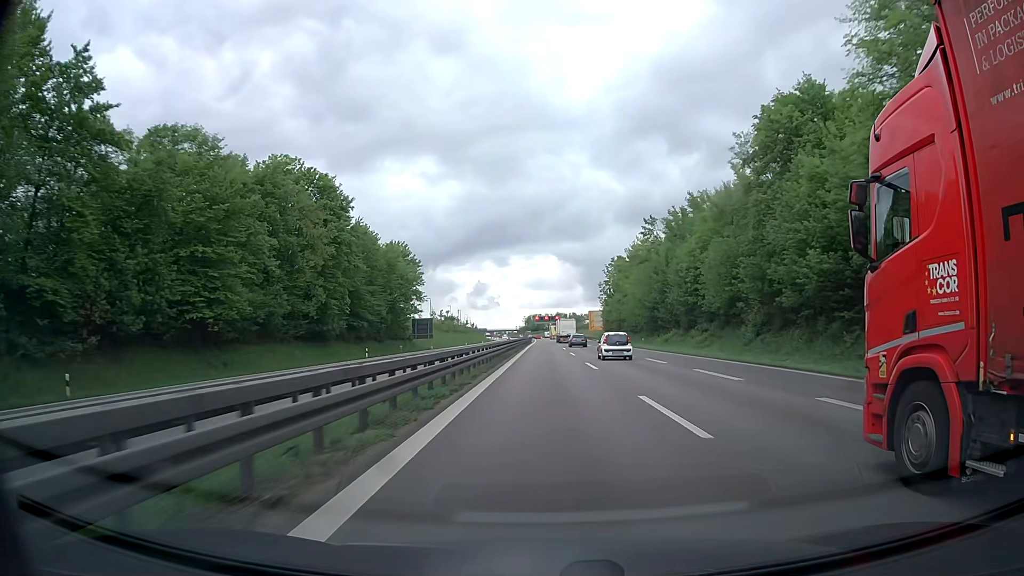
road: trunk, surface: asphalt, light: Day
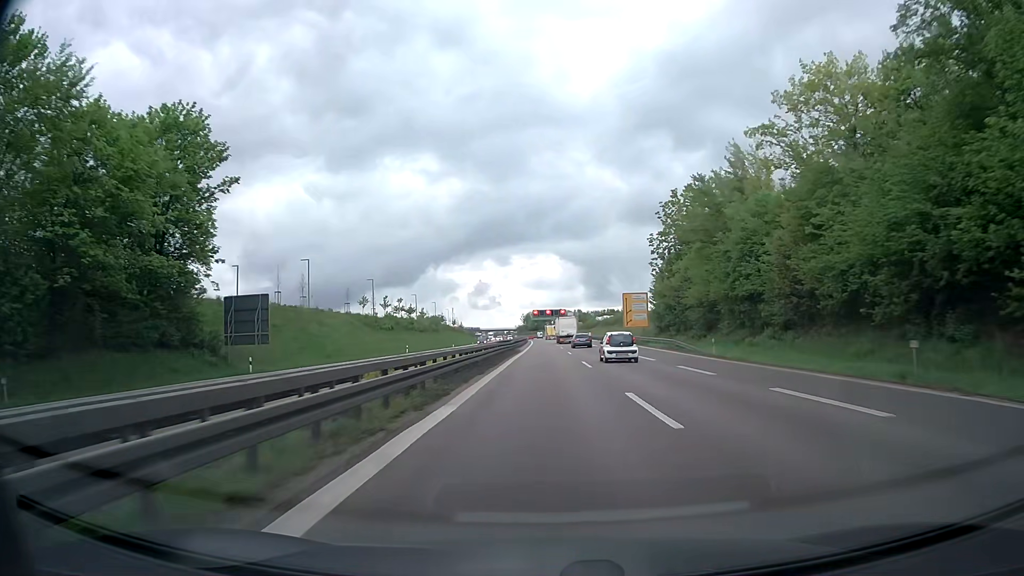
(0.0, +69.7) m; 0°
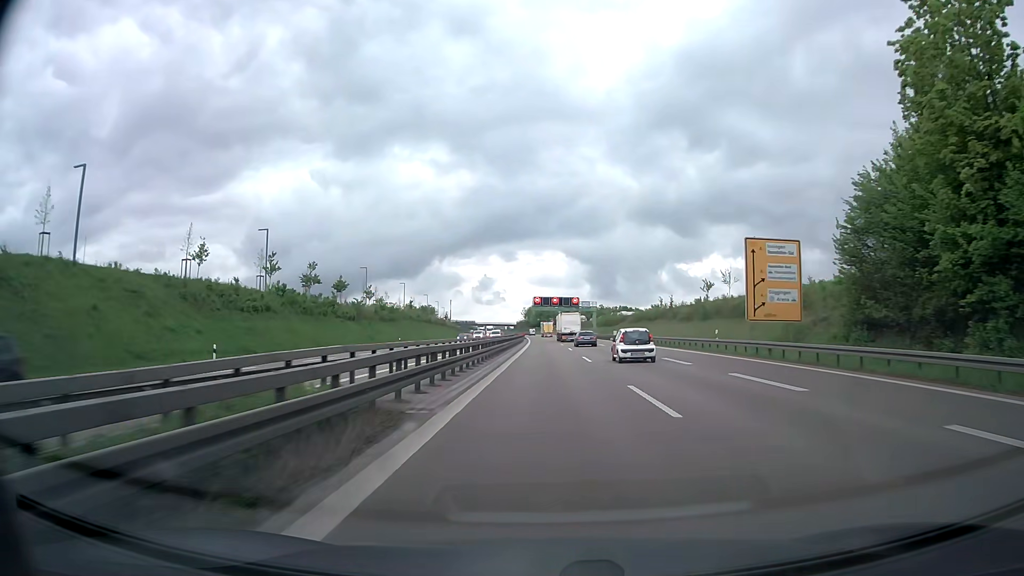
(-0.4, +55.6) m; 0°
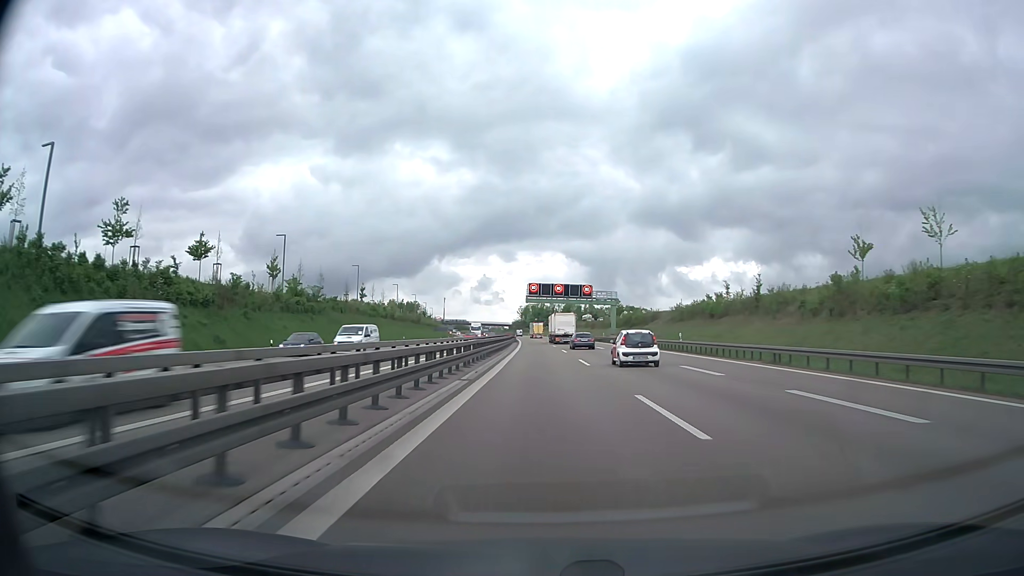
(0.0, +41.4) m; 0°
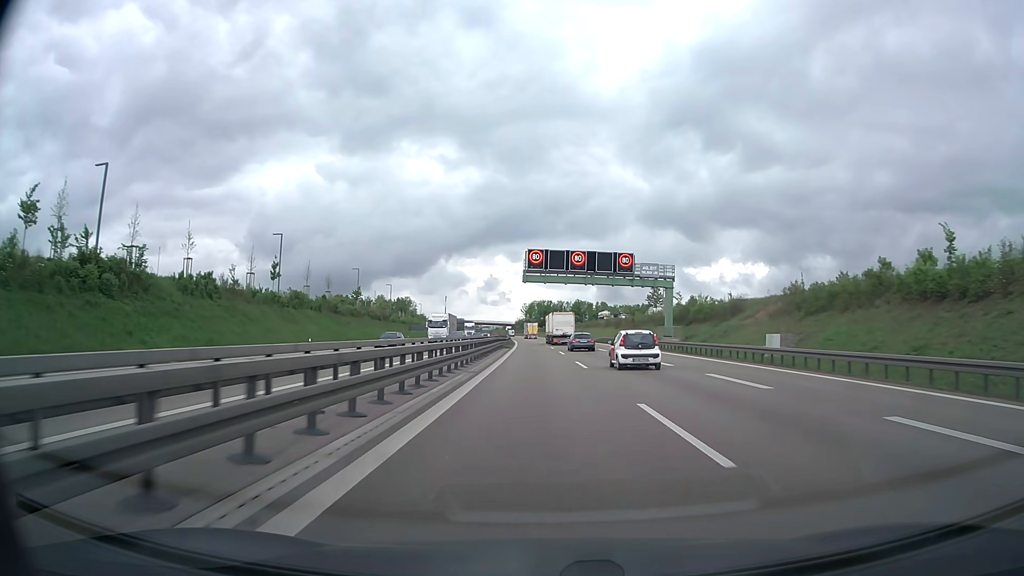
(-0.1, +41.2) m; -1°
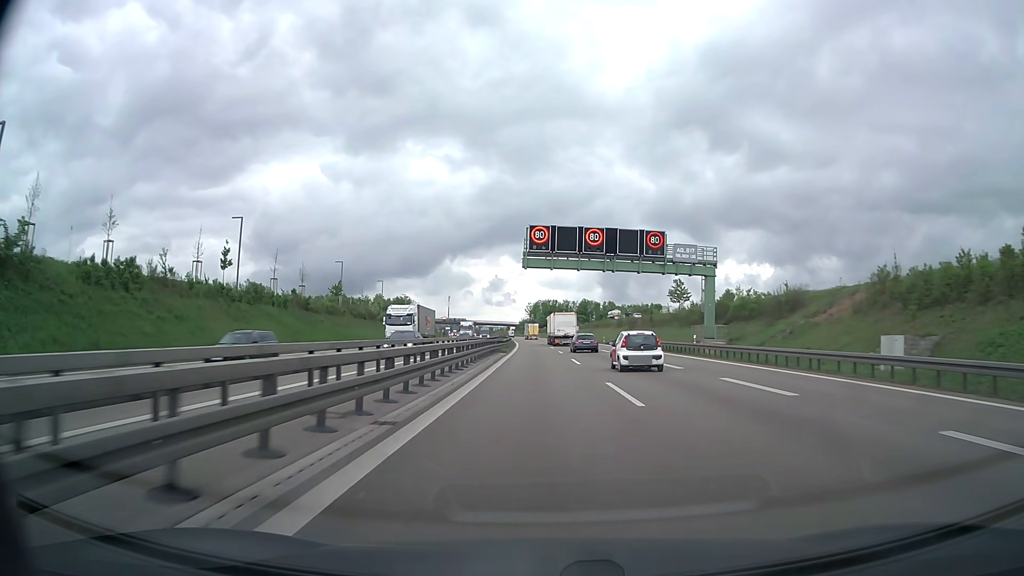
(0.0, +13.7) m; 0°
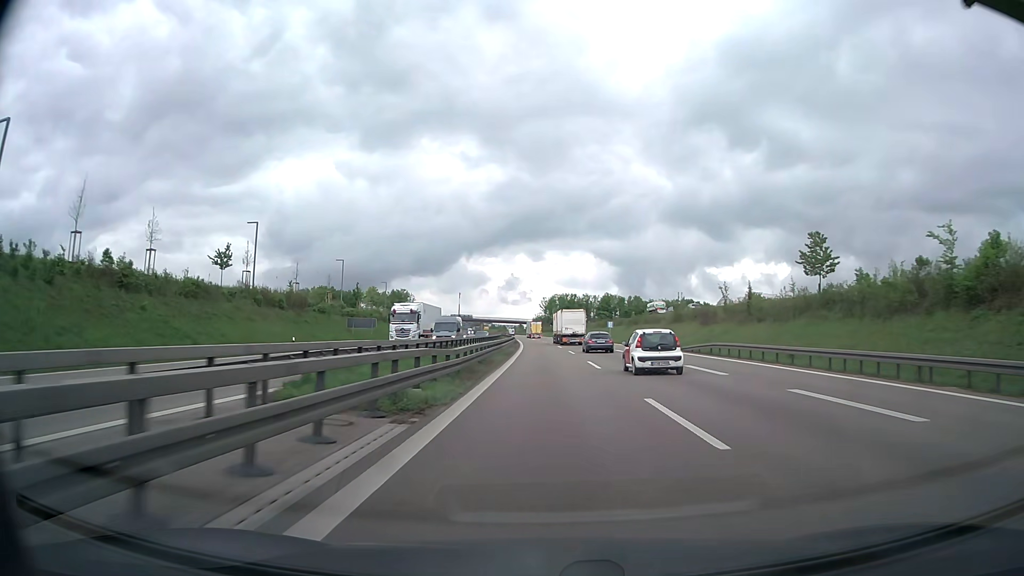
(-0.5, +41.0) m; -1°
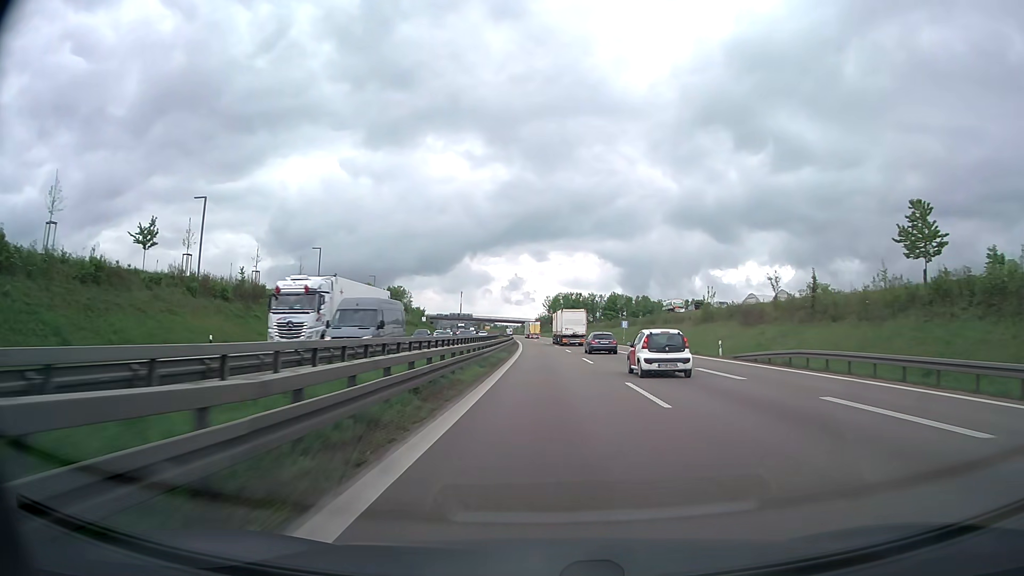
(0.0, +13.7) m; 0°
(0, +10) (0, +20) (0, +30) (0, +40) (0, +50) (0, +60) (-1, +70) (-1, +80) (-1, +90) (-2, +100) m
